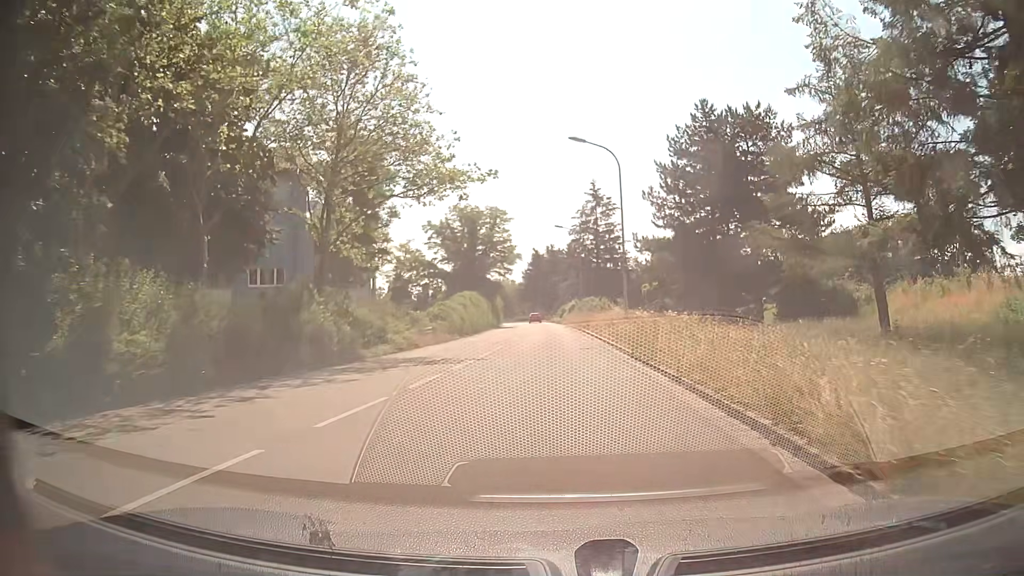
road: tertiary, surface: asphalt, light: Day
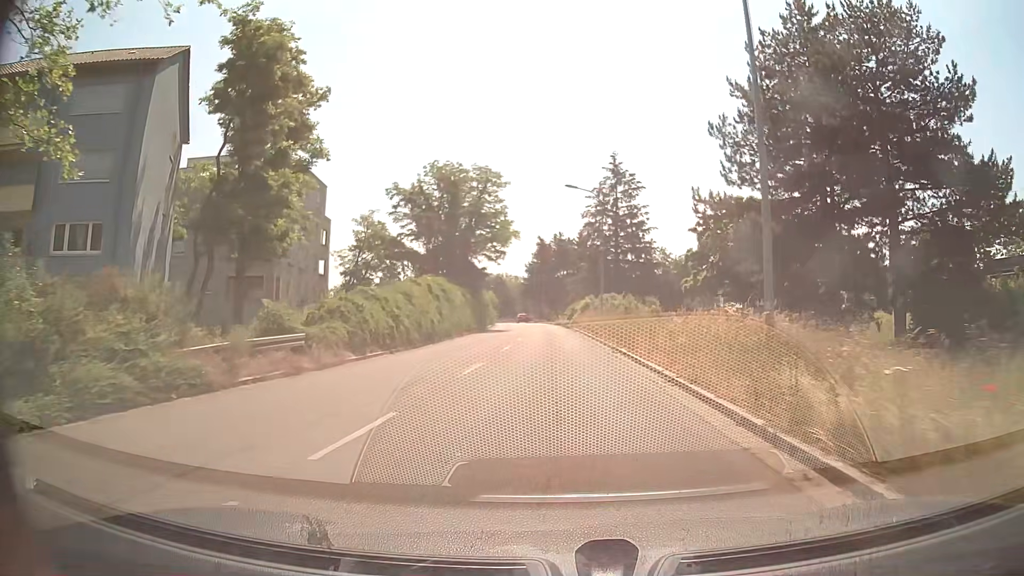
(0.0, +20.0) m; 0°
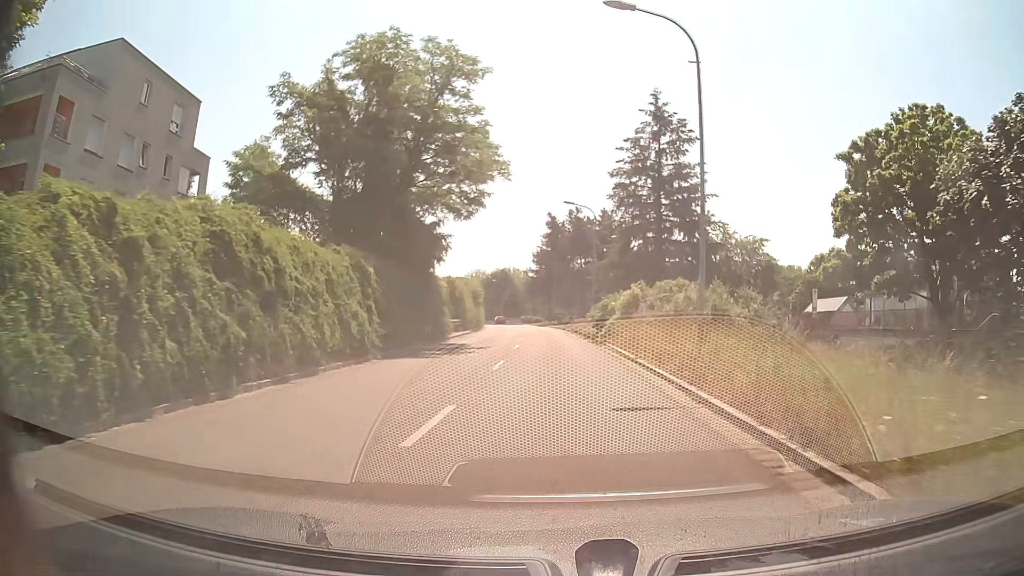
(-0.1, +26.3) m; 0°
